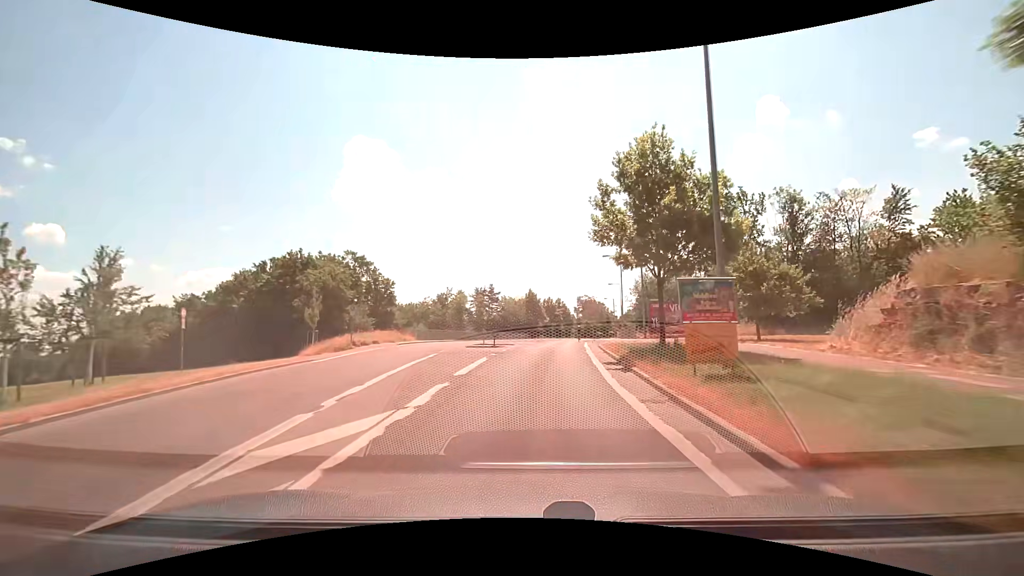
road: tertiary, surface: asphalt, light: Day
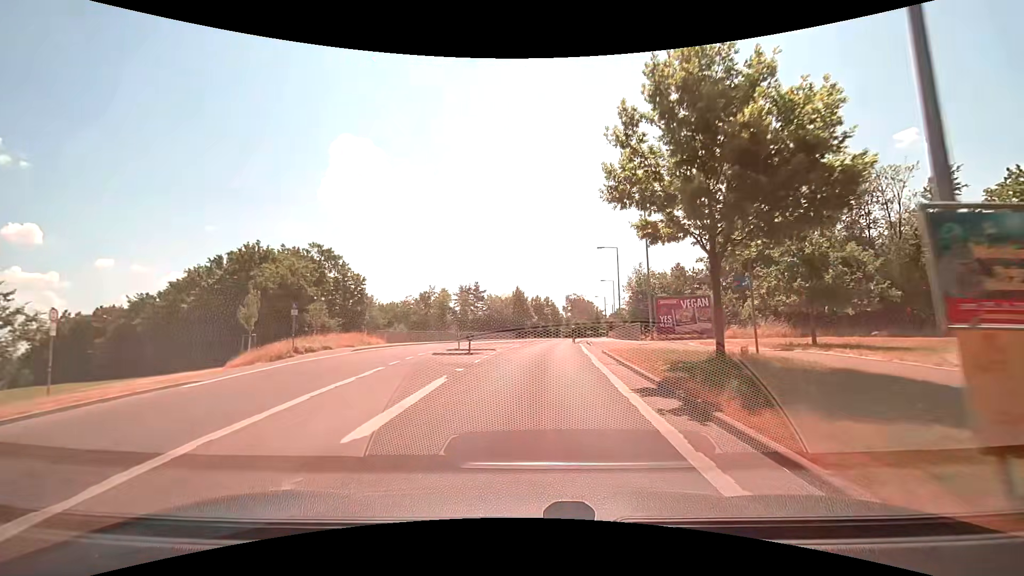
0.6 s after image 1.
(+0.1, +6.7) m; +2°
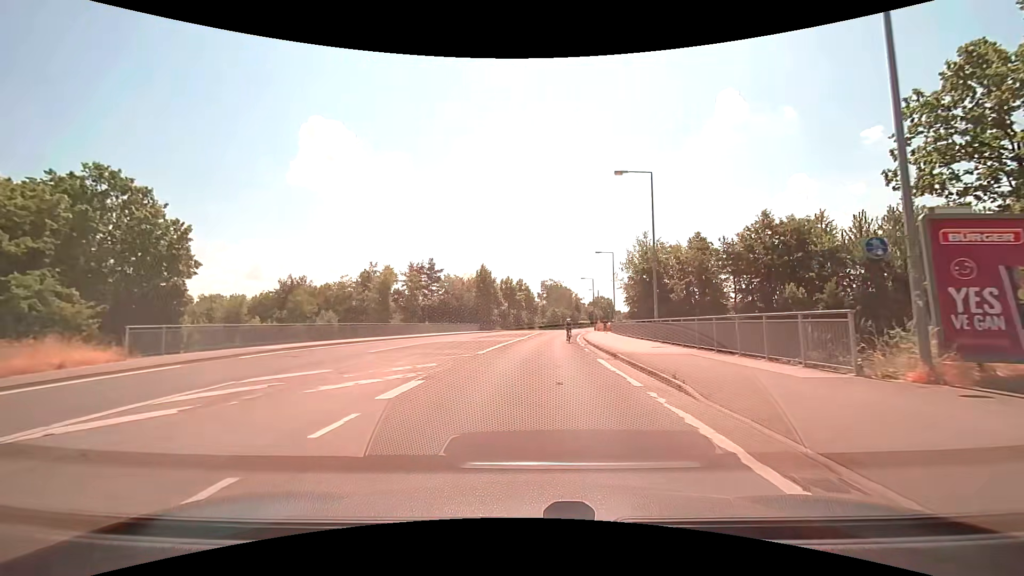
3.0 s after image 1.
(+1.0, +26.8) m; +3°
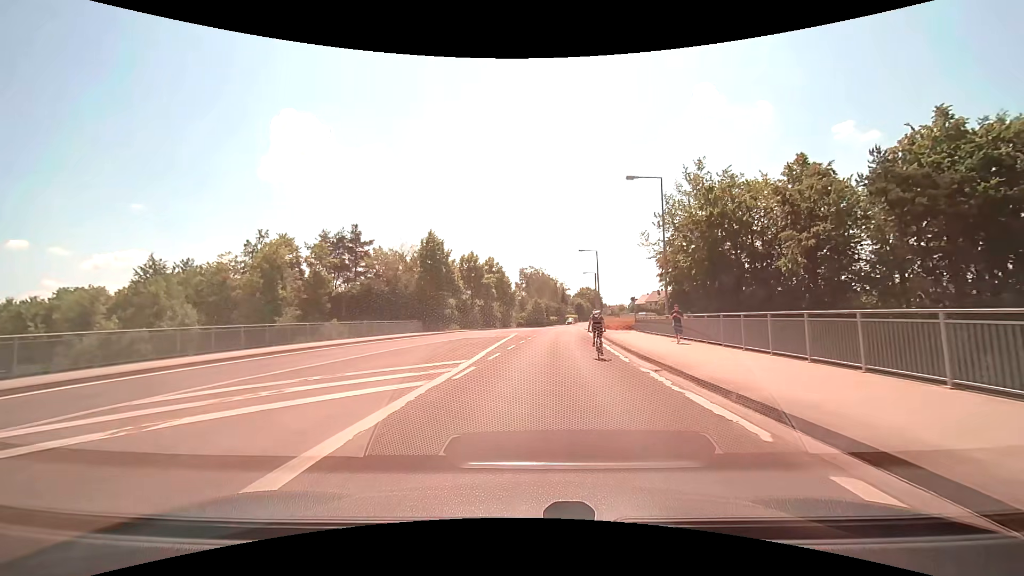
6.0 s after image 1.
(+0.8, +33.0) m; +3°
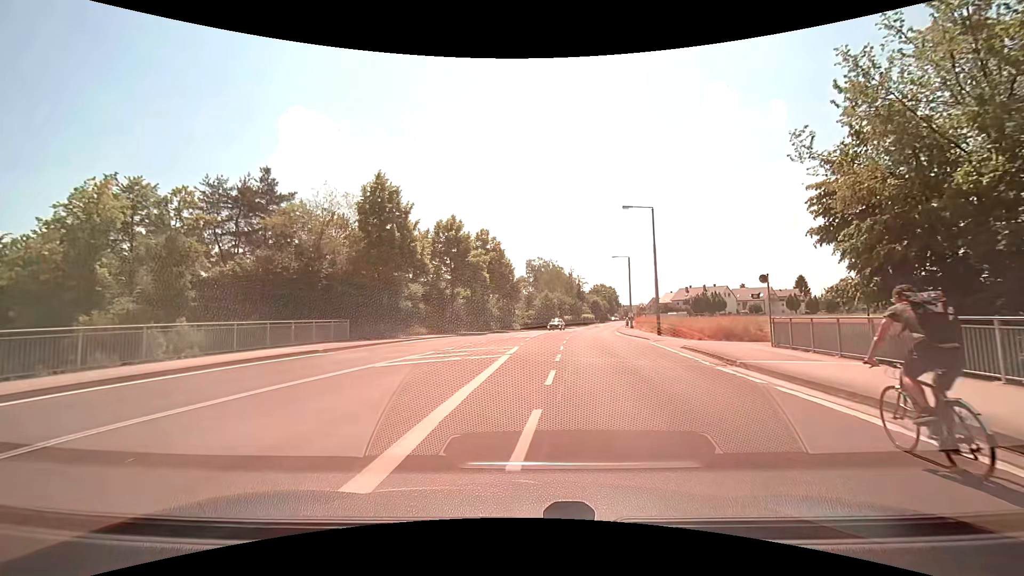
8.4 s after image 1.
(-0.3, +25.3) m; -1°
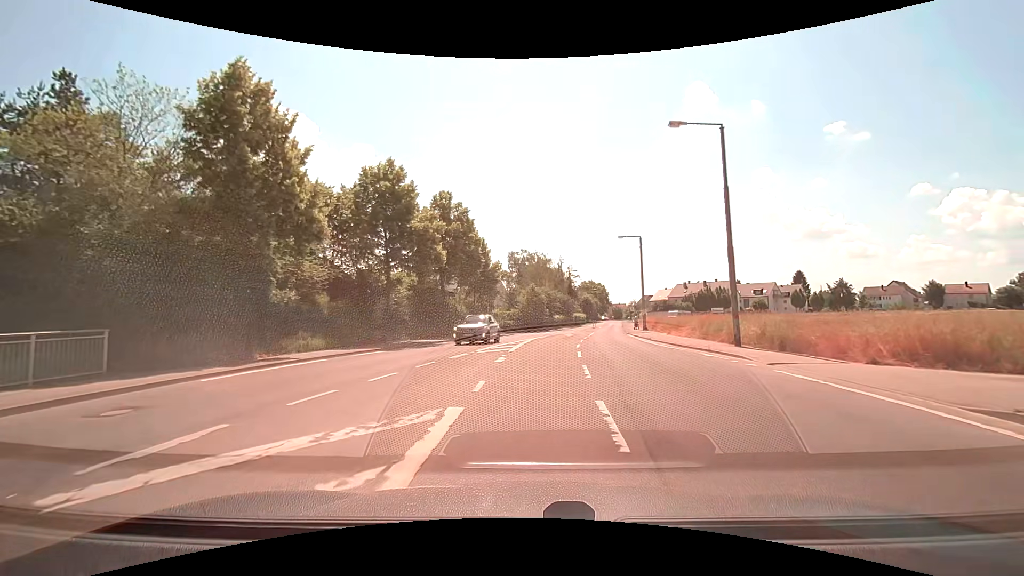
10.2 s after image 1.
(+0.3, +17.1) m; +2°
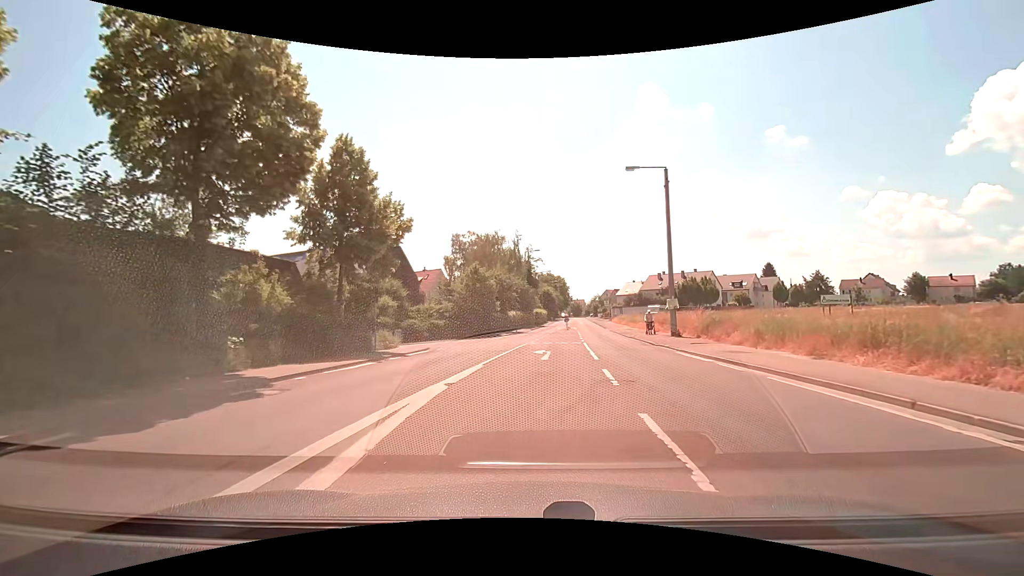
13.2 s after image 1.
(+1.1, +25.0) m; +6°
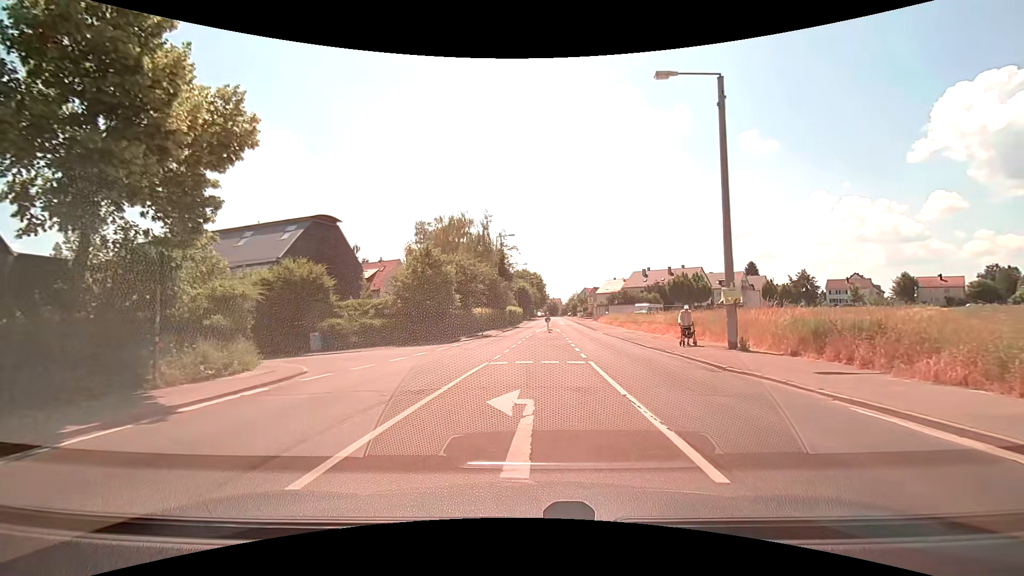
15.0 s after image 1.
(+0.2, +11.8) m; +2°
(0, +10) (0, +20) (-6, +27) (-16, +30) (-26, +32) (-36, +34) (-45, +37) (-54, +41) (-63, +45) (-72, +49) m
